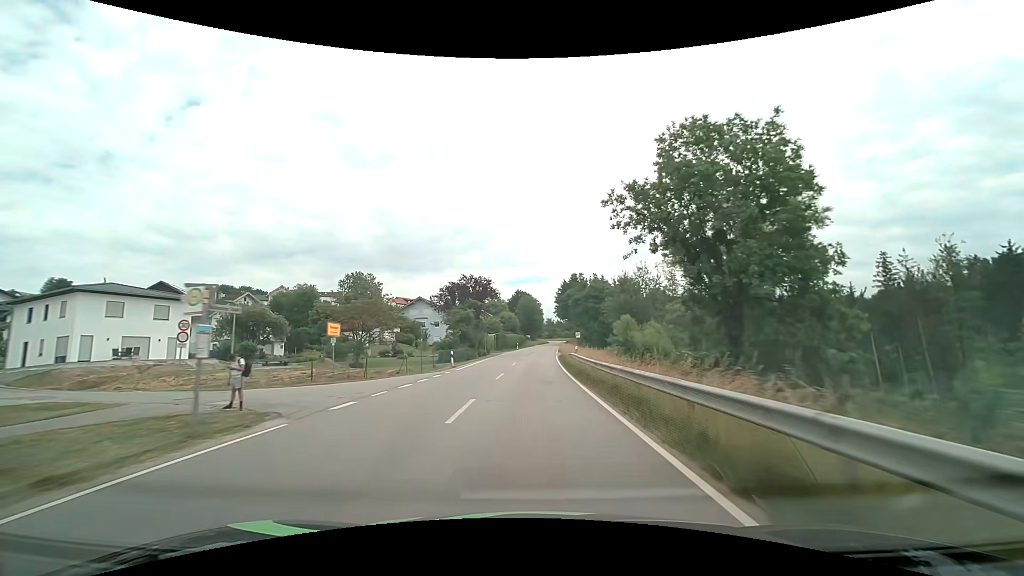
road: tertiary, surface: asphalt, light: Day
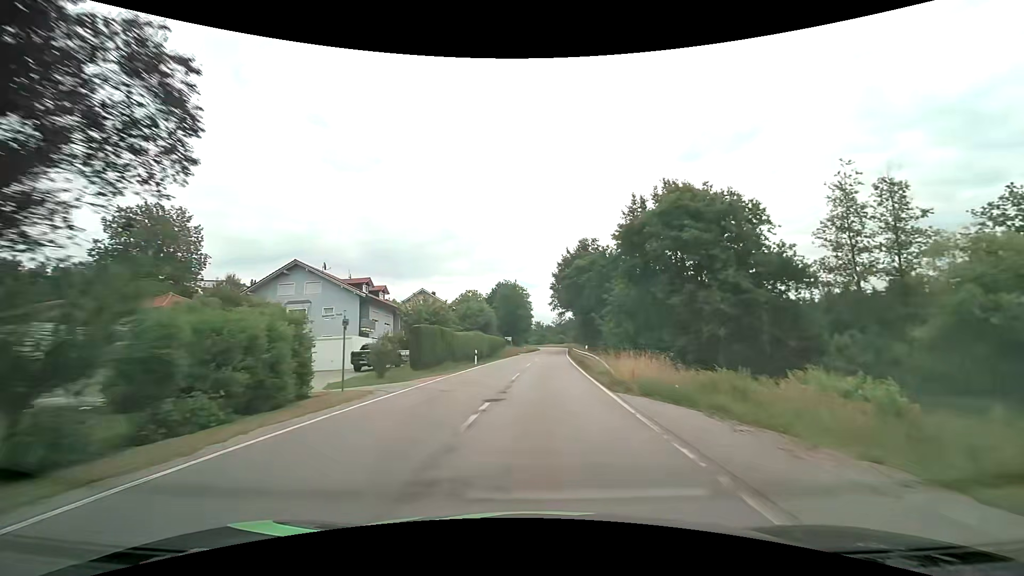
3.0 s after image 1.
(+0.6, +49.8) m; +2°
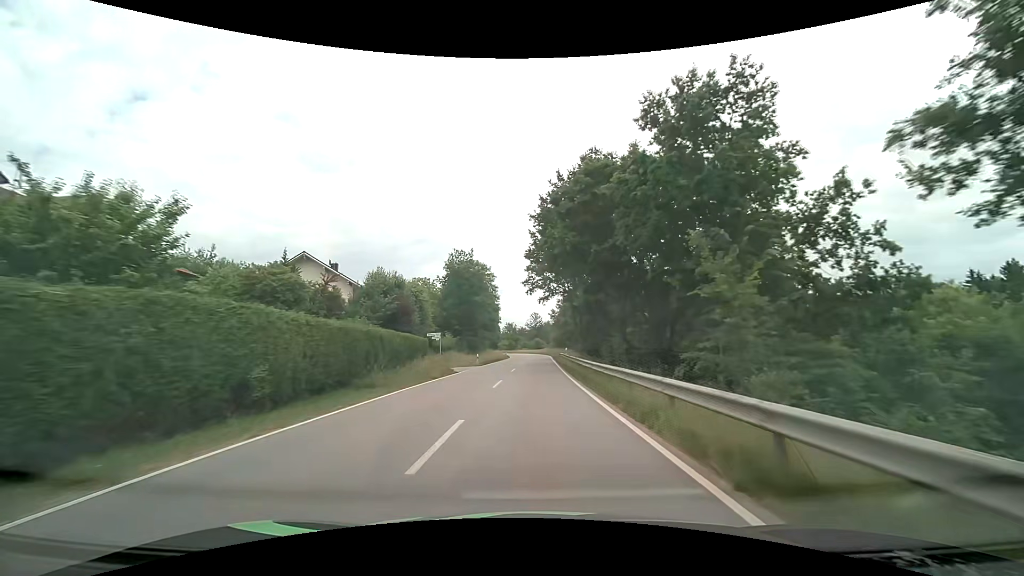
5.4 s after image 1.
(+1.2, +38.6) m; +3°
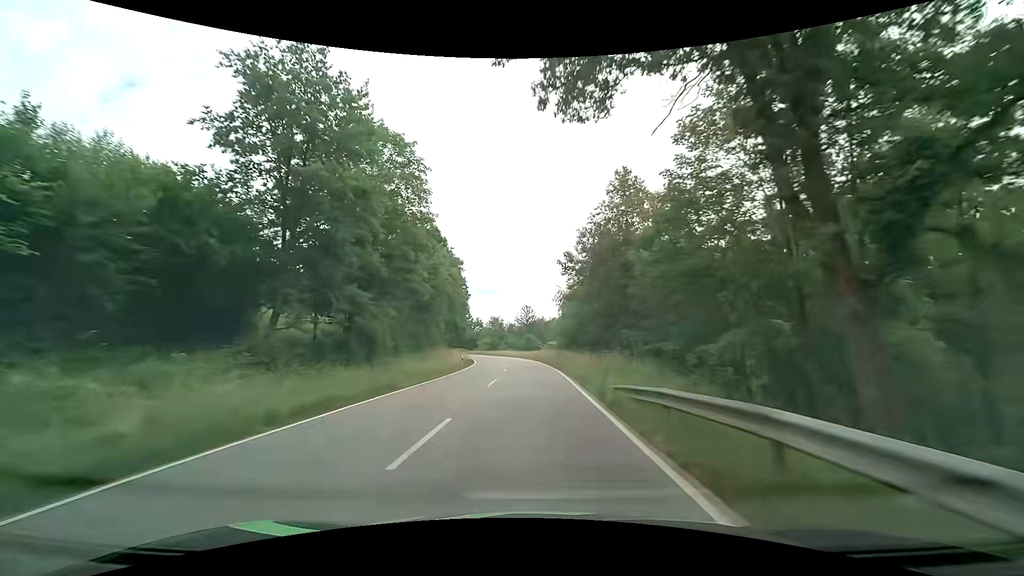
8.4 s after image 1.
(+0.8, +48.8) m; +1°
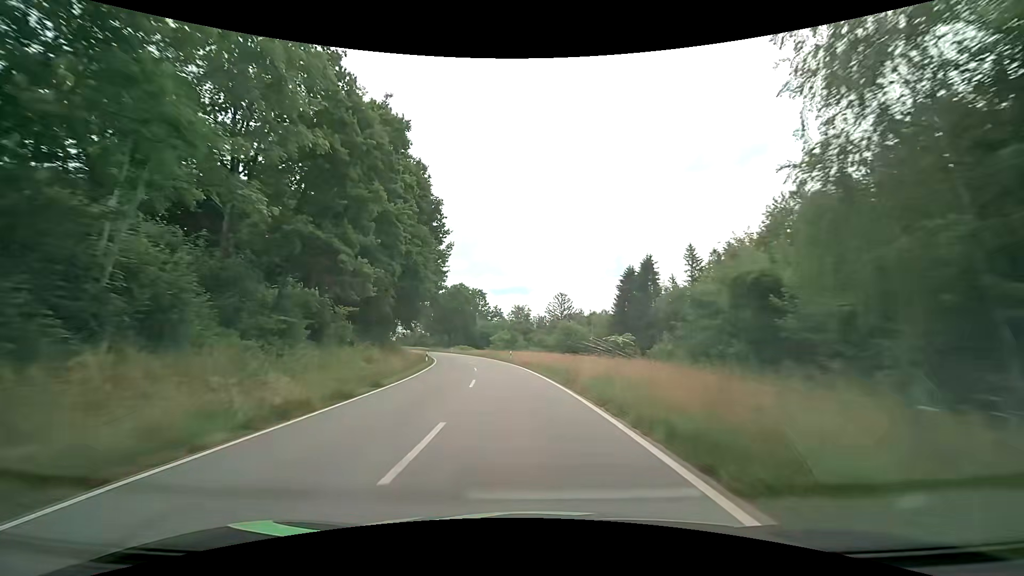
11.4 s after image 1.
(-0.8, +49.4) m; -3°
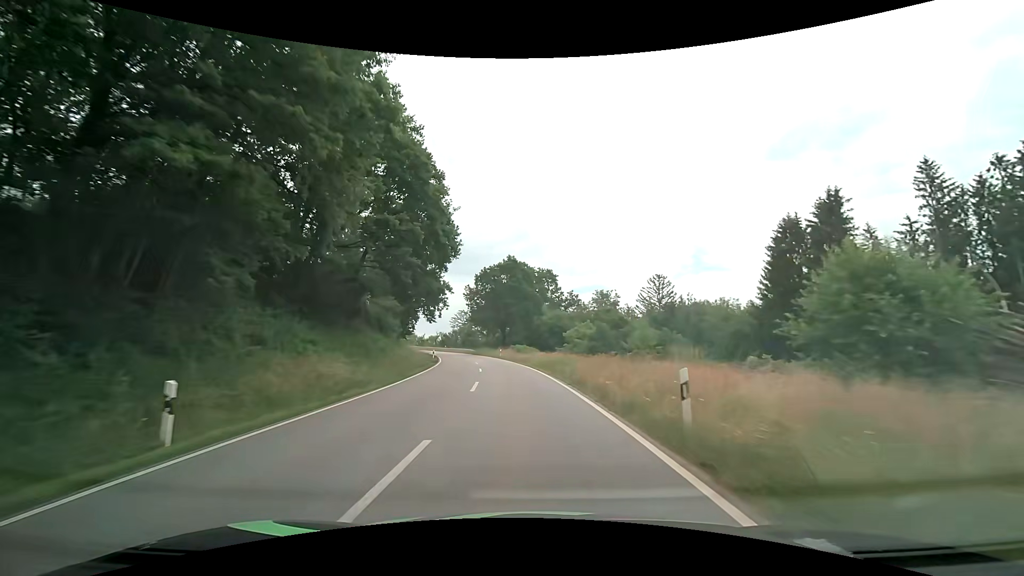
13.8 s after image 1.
(-2.9, +38.8) m; -9°
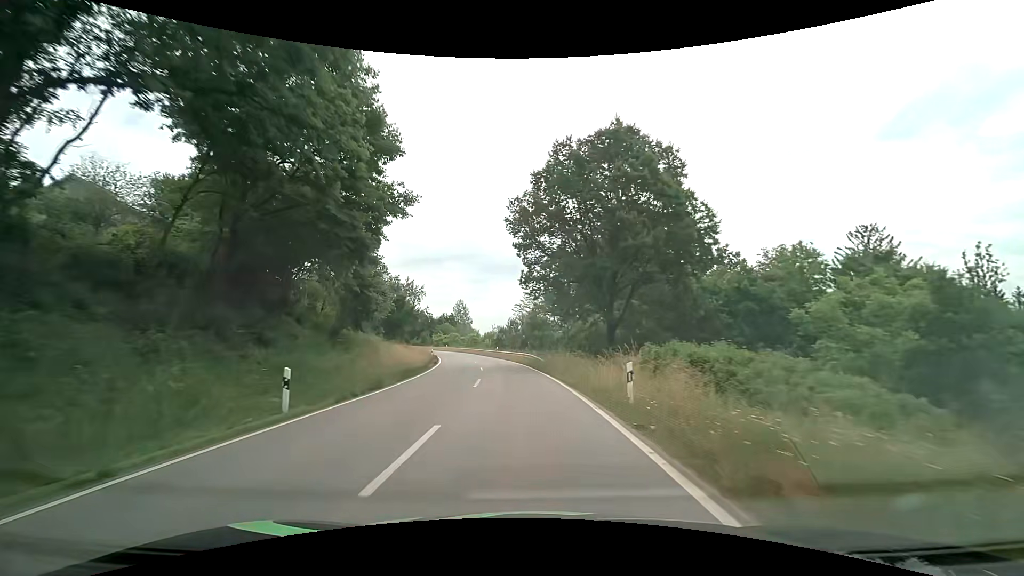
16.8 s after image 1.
(-3.7, +46.9) m; -10°
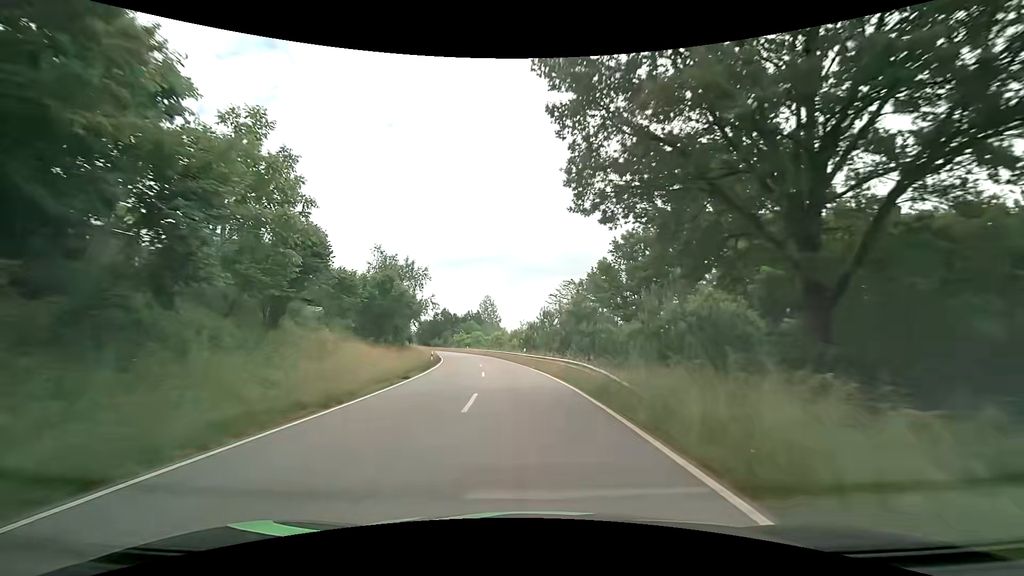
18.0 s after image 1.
(-0.7, +18.6) m; -4°
(0, +10) (-1, +20) (-1, +30) (-2, +40) (-4, +50) (-6, +60) (-8, +69) (-10, +79) (-13, +89) (-16, +98) m
